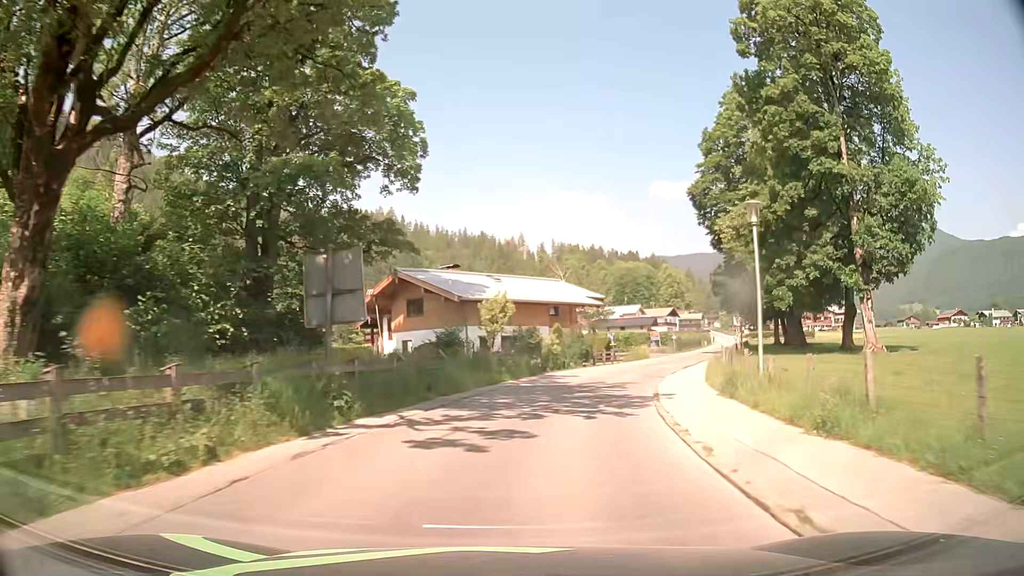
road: tertiary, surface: asphalt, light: Day
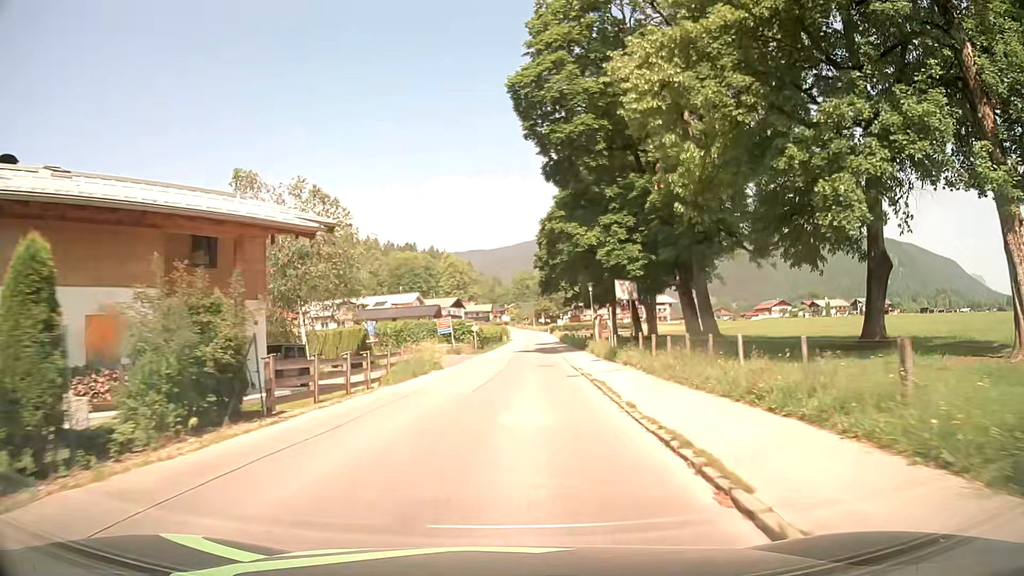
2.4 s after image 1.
(+5.5, +30.5) m; +19°
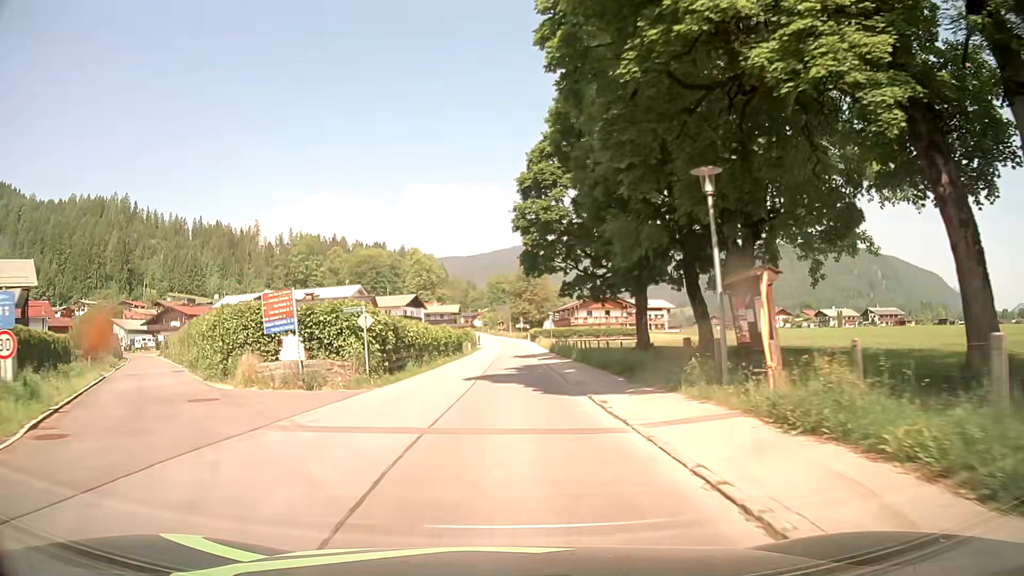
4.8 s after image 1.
(+1.2, +31.2) m; +2°
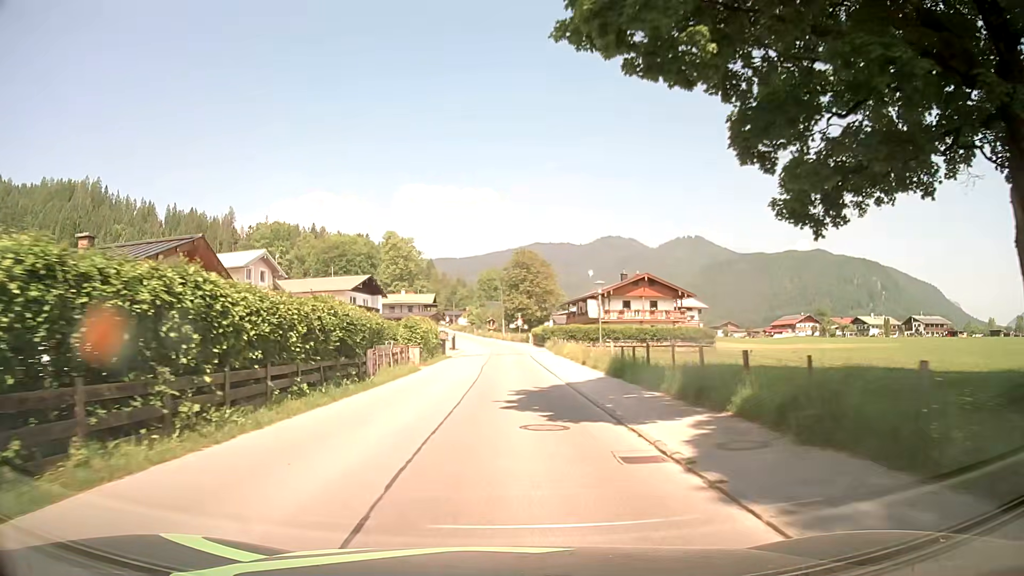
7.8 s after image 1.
(+0.1, +38.9) m; +1°
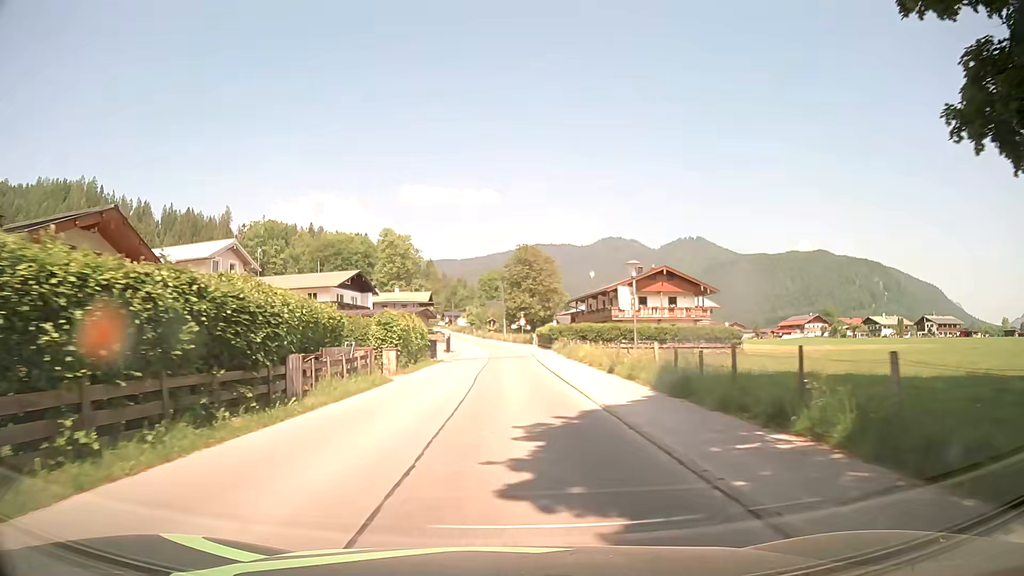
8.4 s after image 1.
(0.0, +7.8) m; 0°
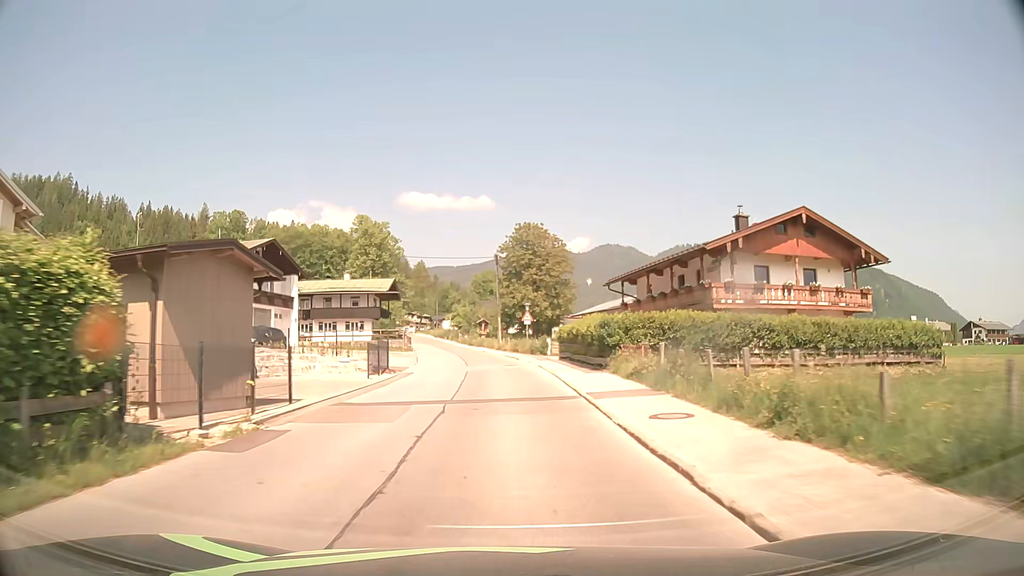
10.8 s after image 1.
(0.0, +30.9) m; 0°
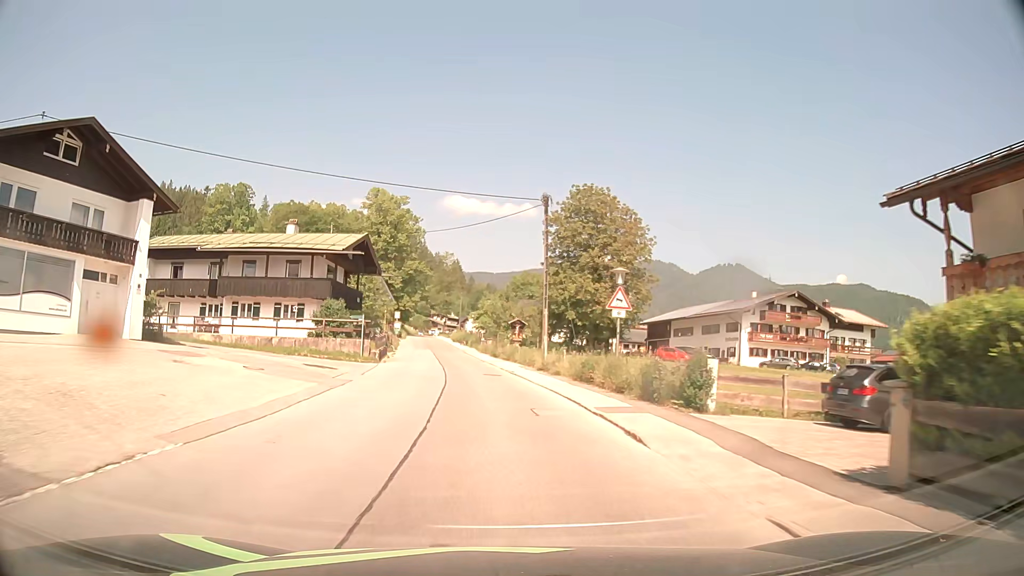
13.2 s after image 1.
(-0.7, +30.7) m; -3°
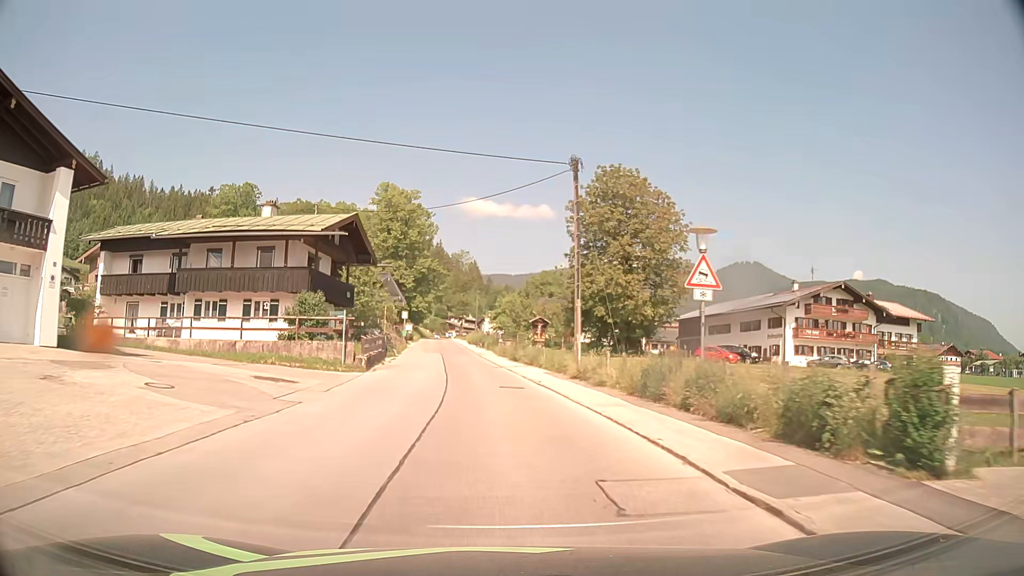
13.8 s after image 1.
(-0.1, +7.7) m; -1°
